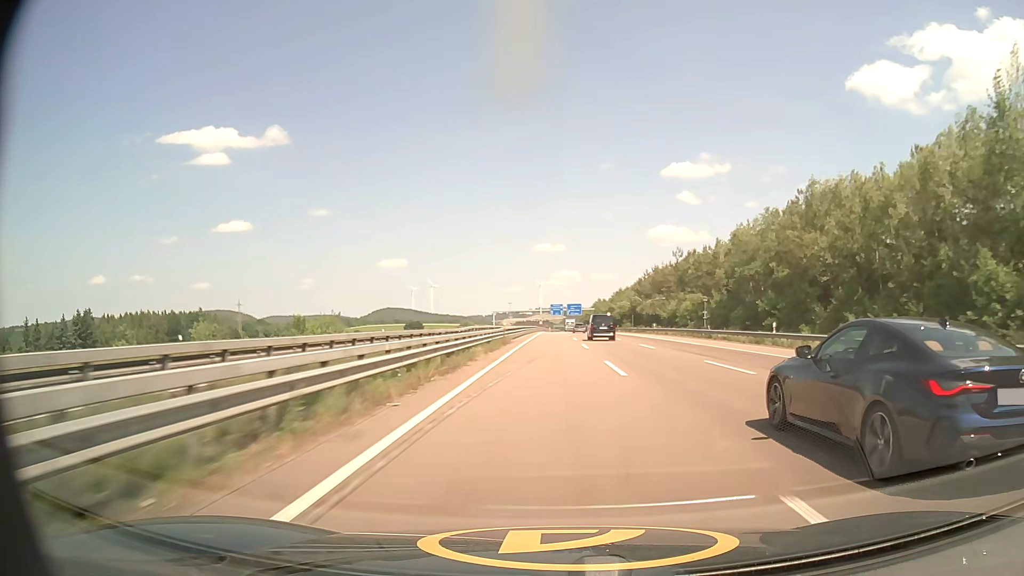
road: motorway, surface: asphalt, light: Day
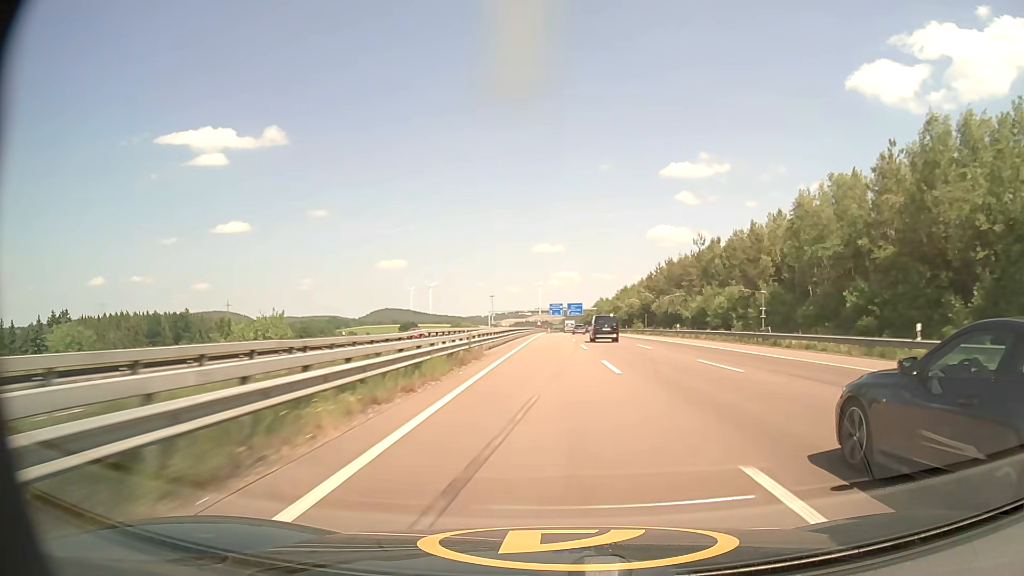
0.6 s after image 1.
(0.0, +16.8) m; 0°
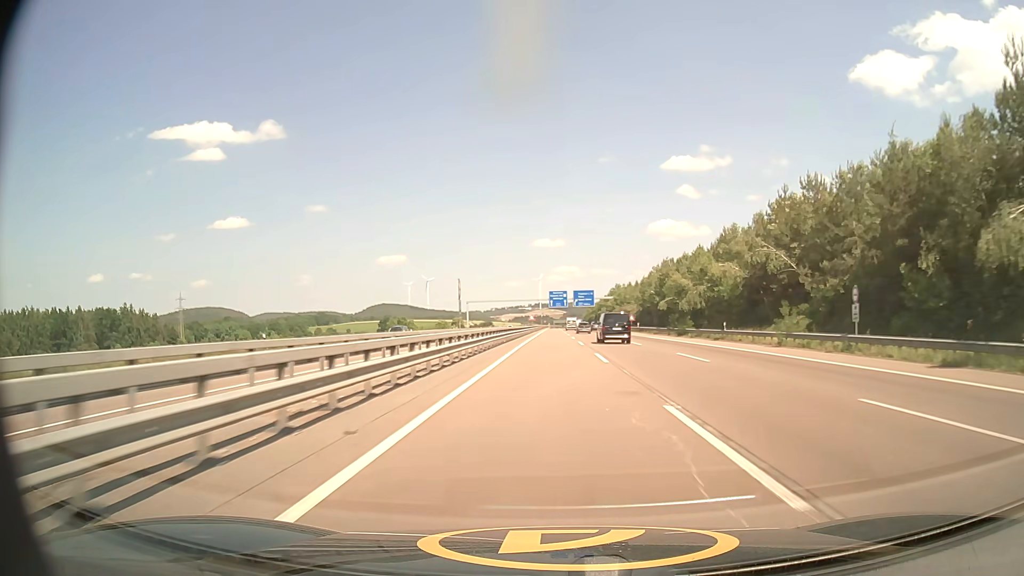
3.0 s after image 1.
(0.0, +67.0) m; 0°
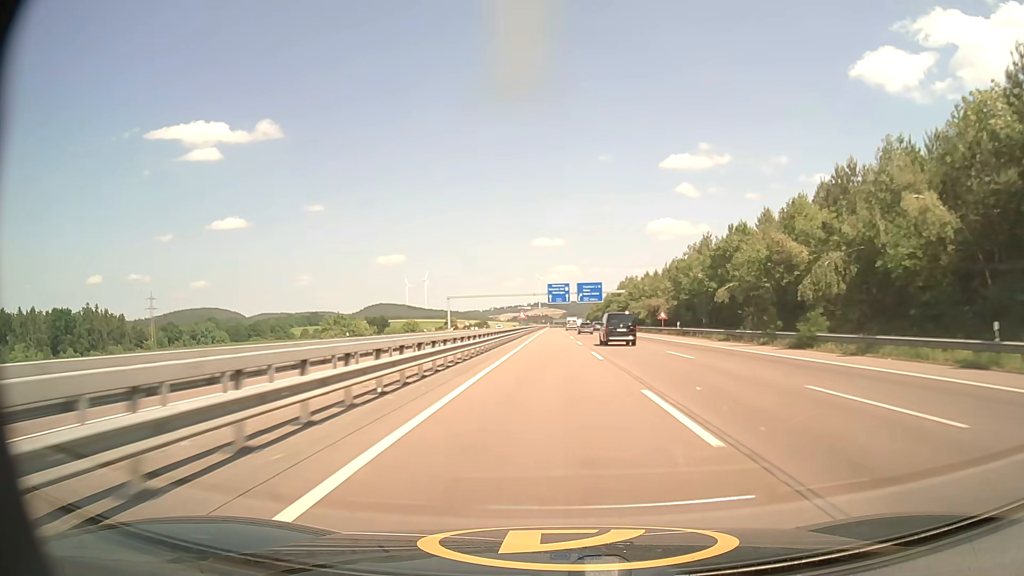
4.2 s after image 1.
(+0.1, +33.2) m; 0°
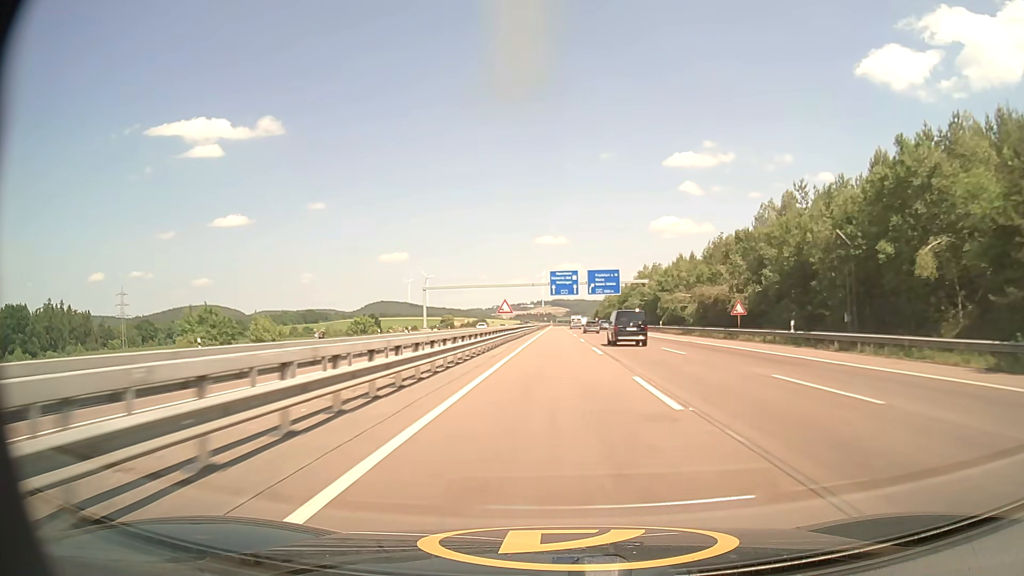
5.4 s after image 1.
(-0.1, +33.0) m; 0°
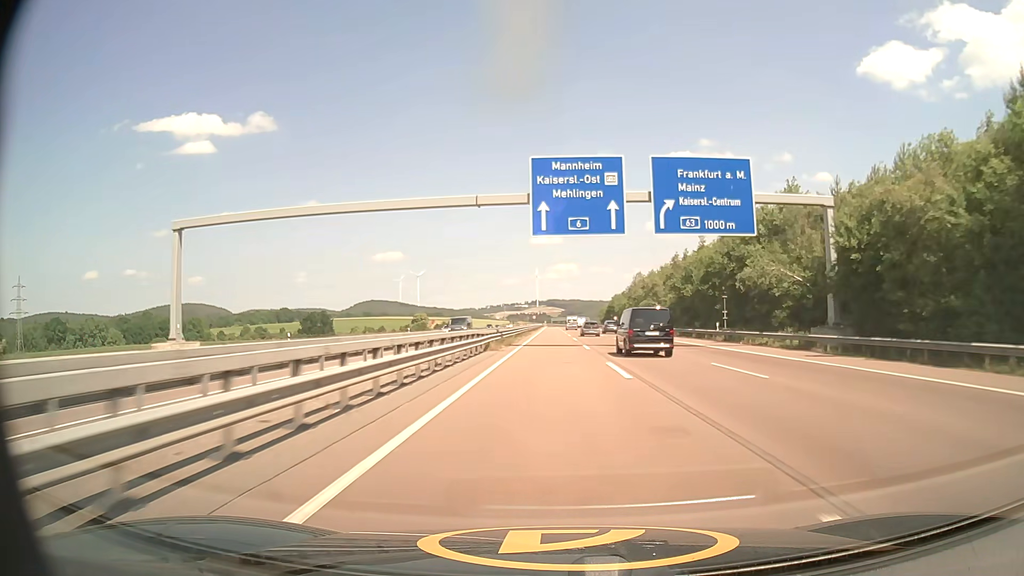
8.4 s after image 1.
(+0.4, +83.4) m; 0°
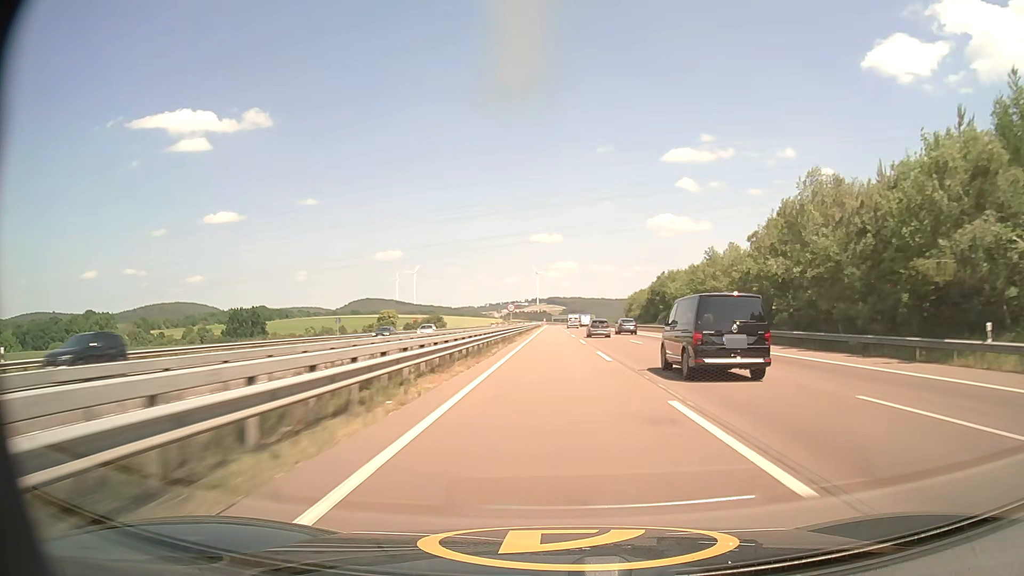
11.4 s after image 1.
(-0.2, +82.9) m; 0°
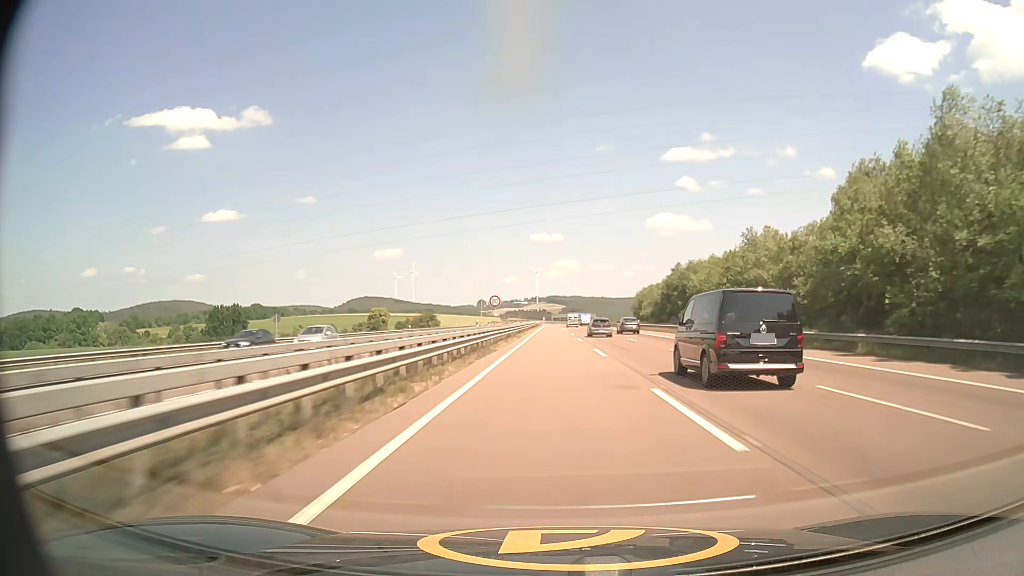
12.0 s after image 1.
(0.0, +16.1) m; 0°
(0, +10) (0, +20) (0, +30) (0, +40) (0, +50) (0, +60) (0, +70) (0, +80) (0, +90) (0, +100) m
